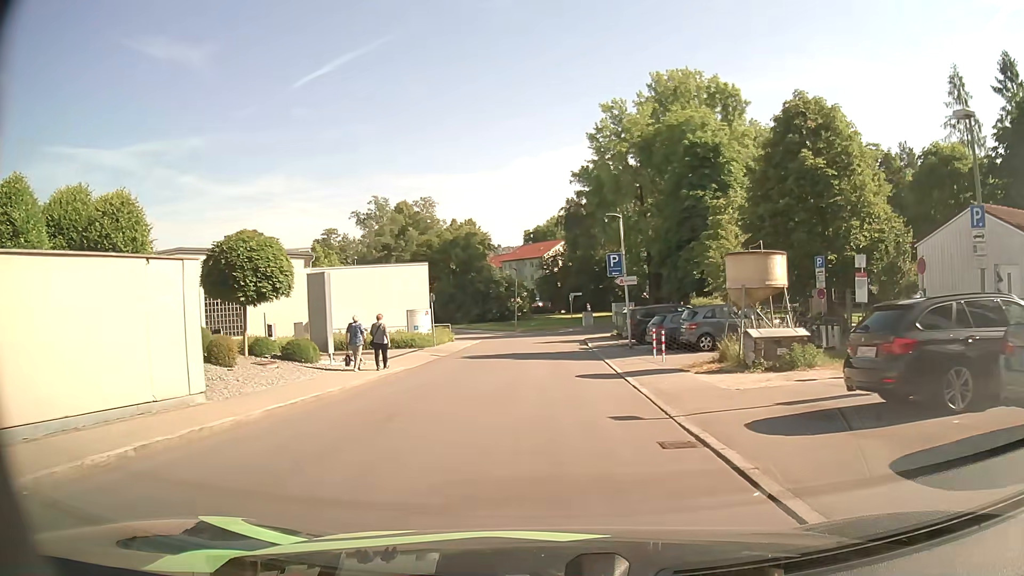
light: Day
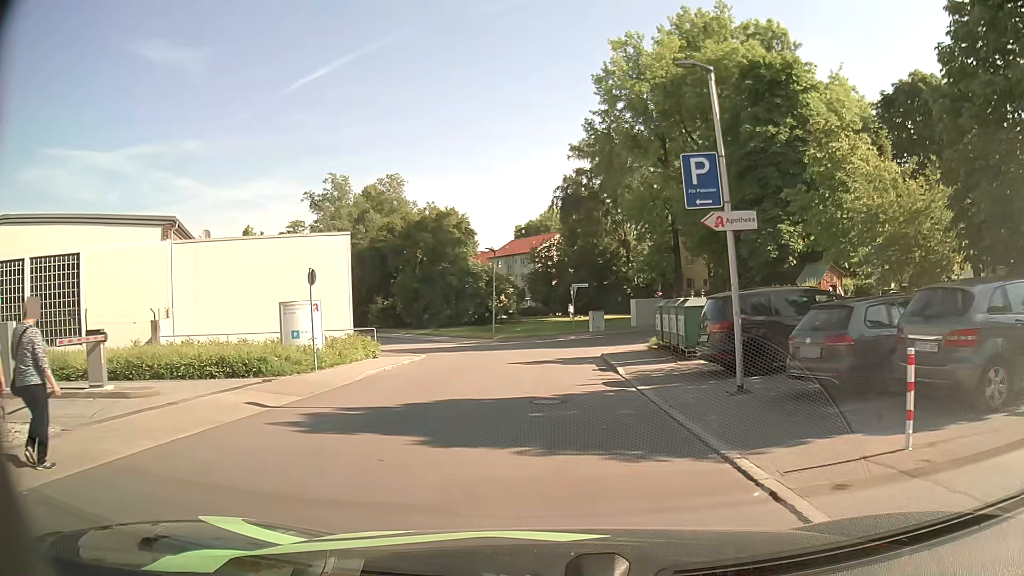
(+0.1, +16.6) m; +1°
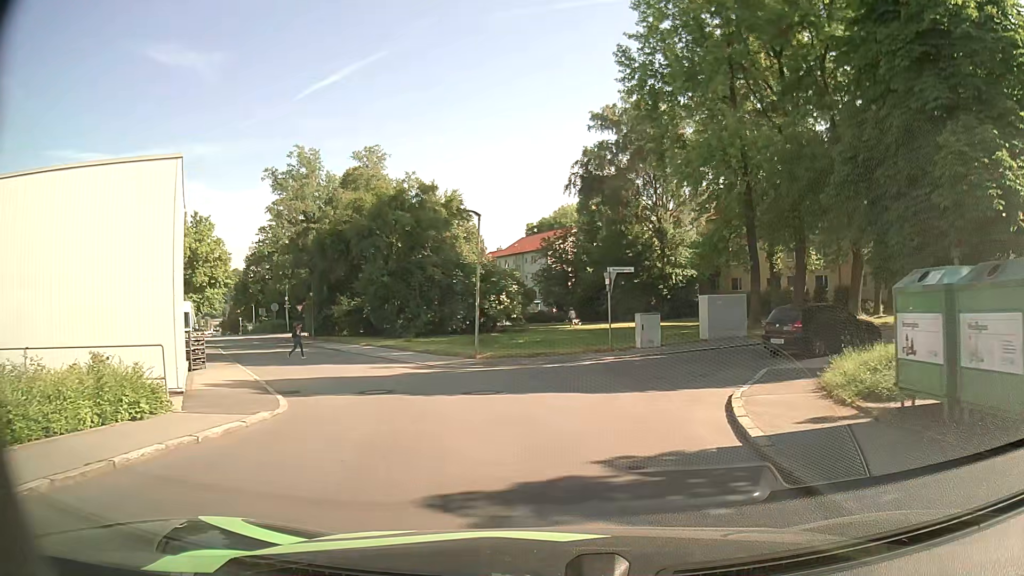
(-0.2, +14.8) m; -2°
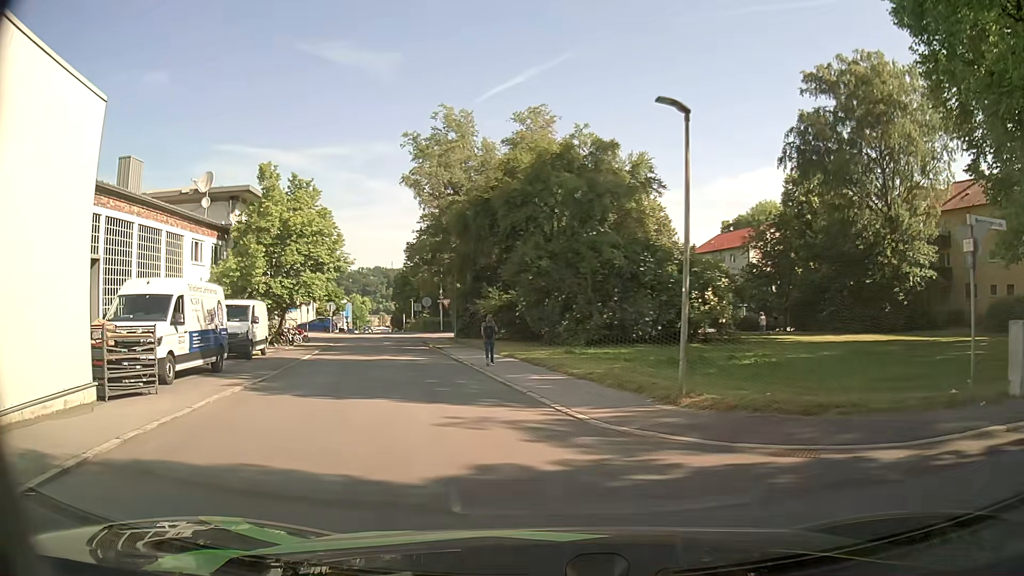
(-1.0, +12.1) m; -15°
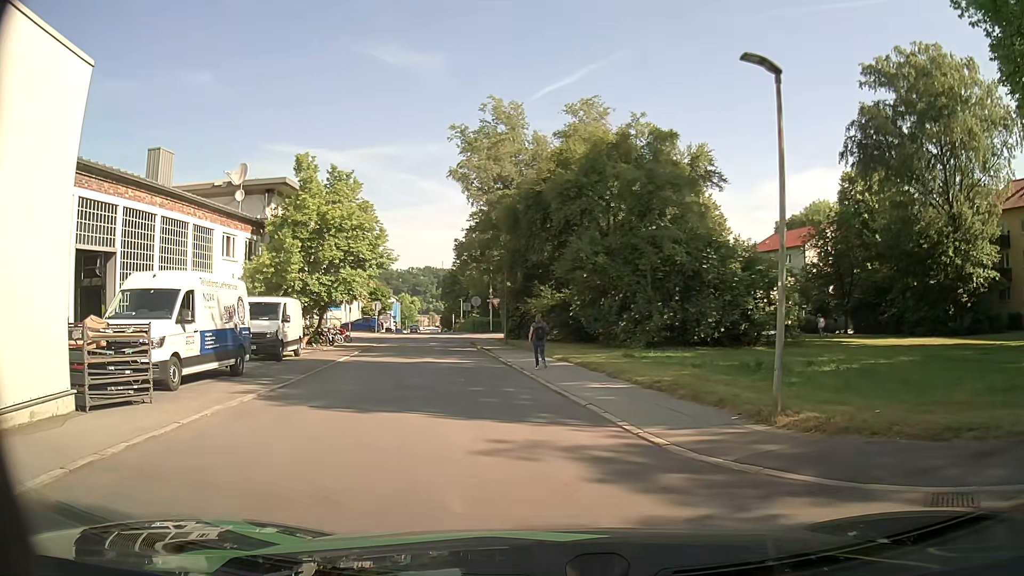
(-0.1, +2.1) m; -3°
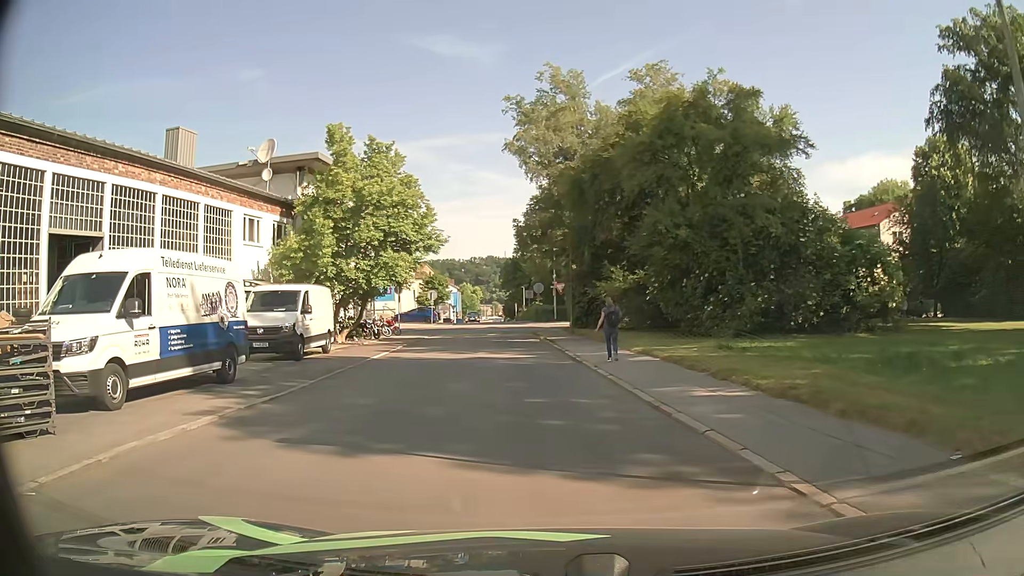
(-0.3, +4.3) m; -6°
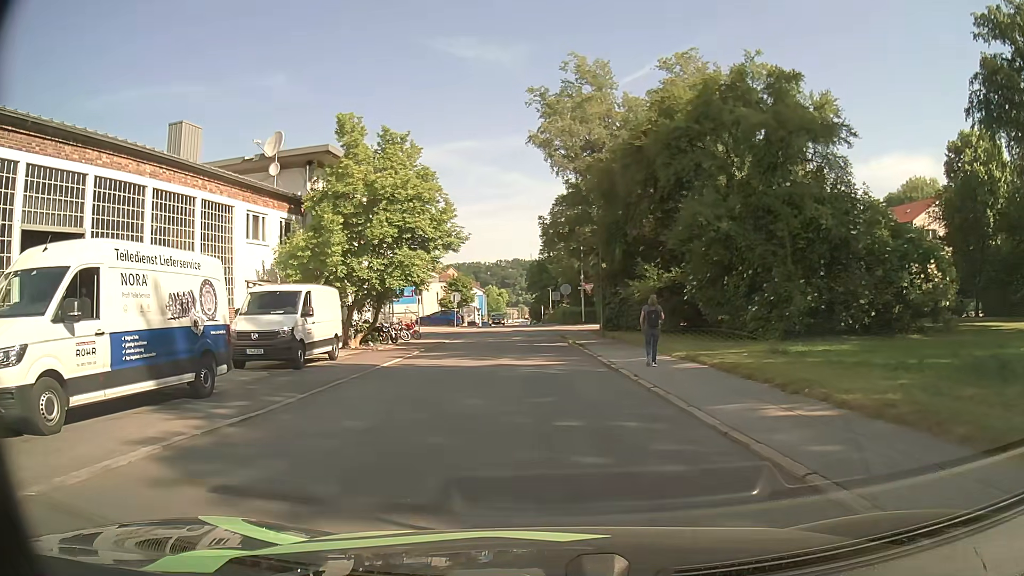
(-0.1, +2.3) m; -3°
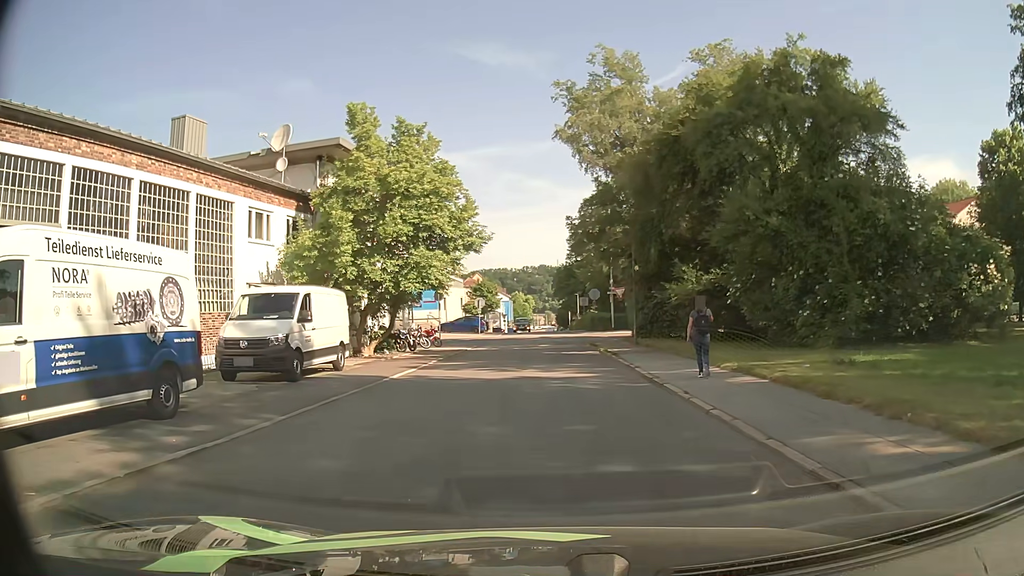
(0.0, +2.3) m; -3°
